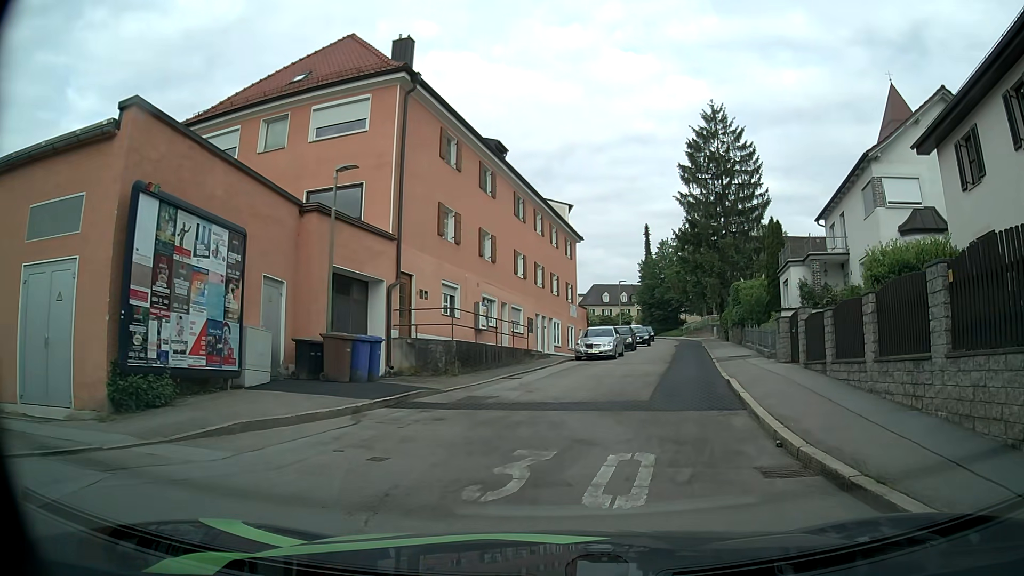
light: Day
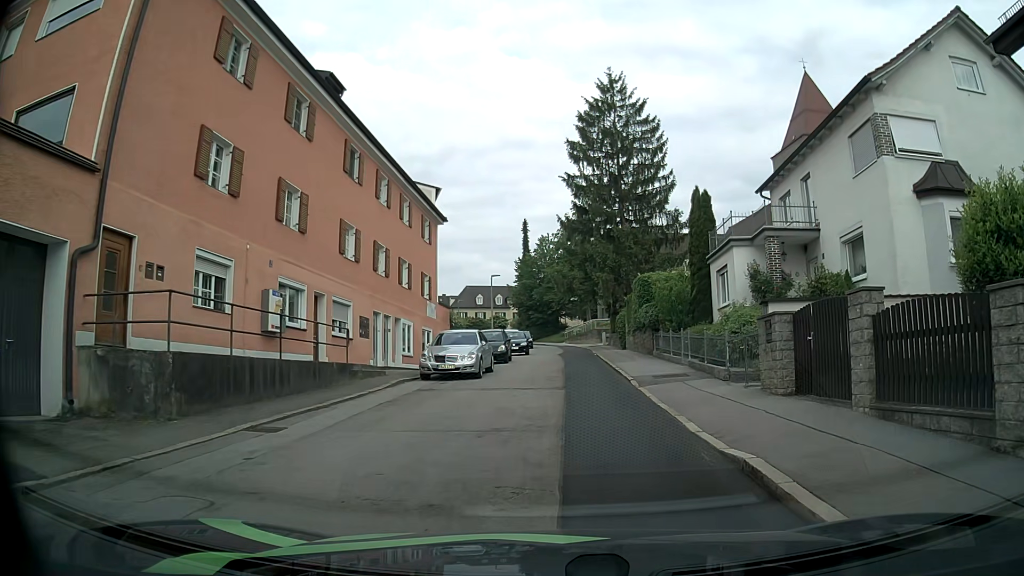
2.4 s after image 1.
(+0.9, +9.7) m; +10°
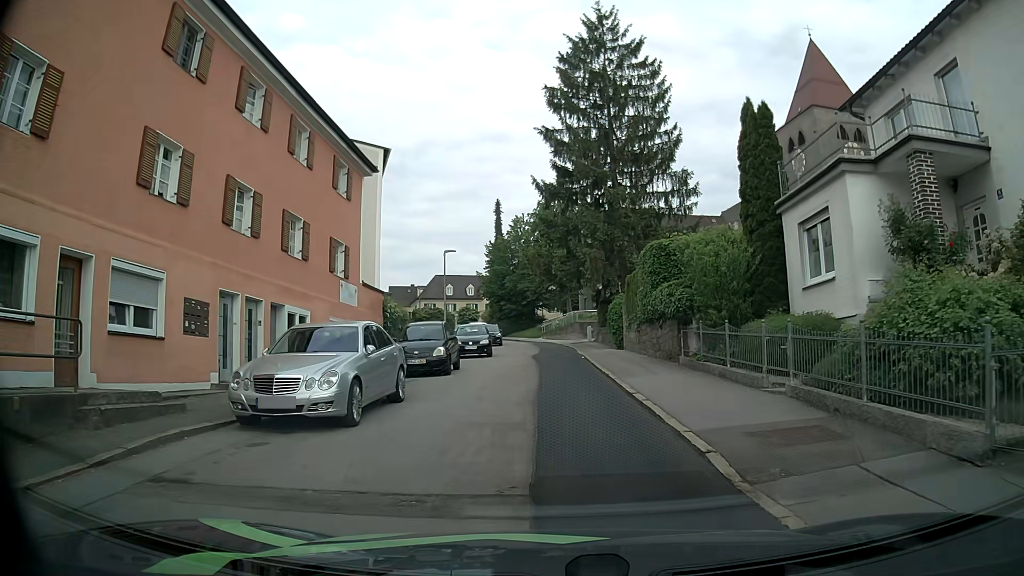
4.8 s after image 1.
(+0.2, +10.9) m; +1°
(0, +10) (0, +20) (0, +30) (+1, +40) (0, +50) (-1, +60) (-4, +69) (-7, +79) (-11, +88) (-15, +97) m
